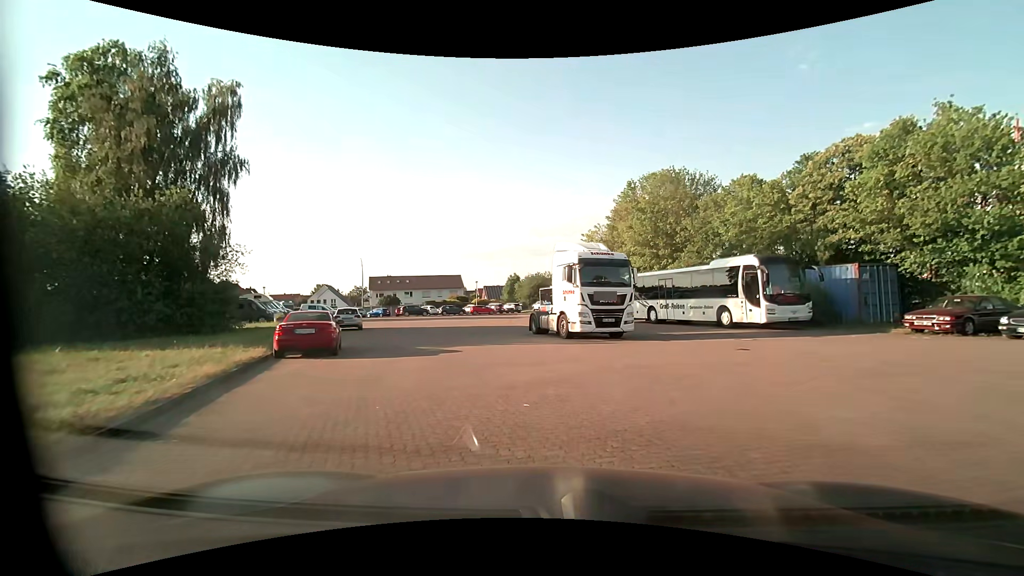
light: Day
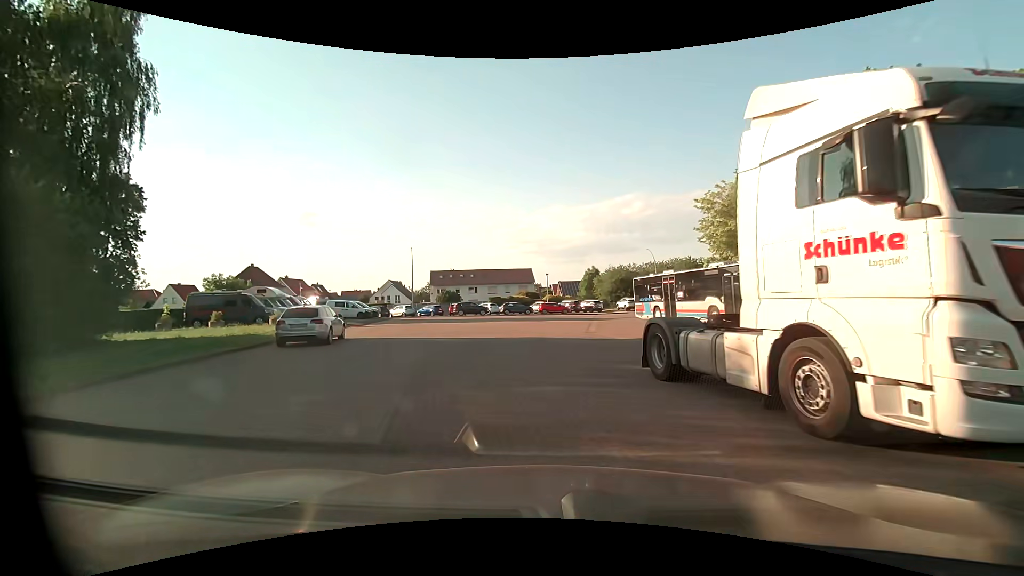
(-0.8, +14.7) m; -9°
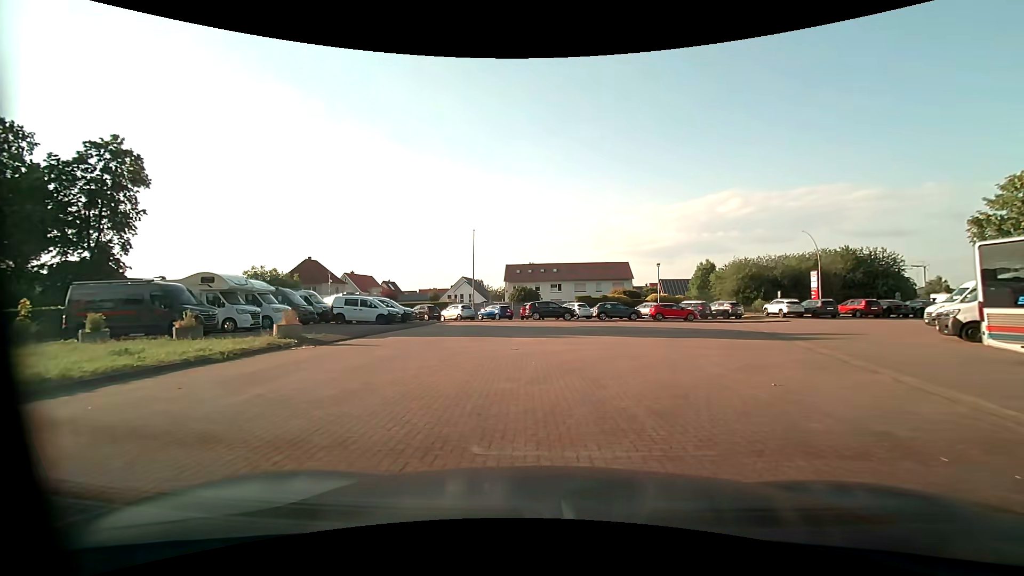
(-1.8, +18.2) m; -10°
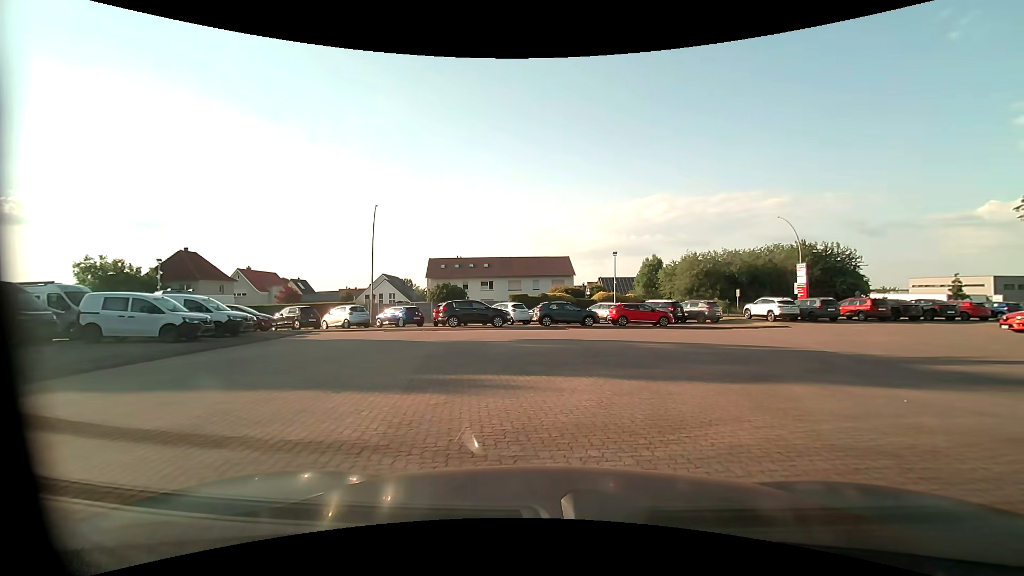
(+0.7, +12.5) m; +8°
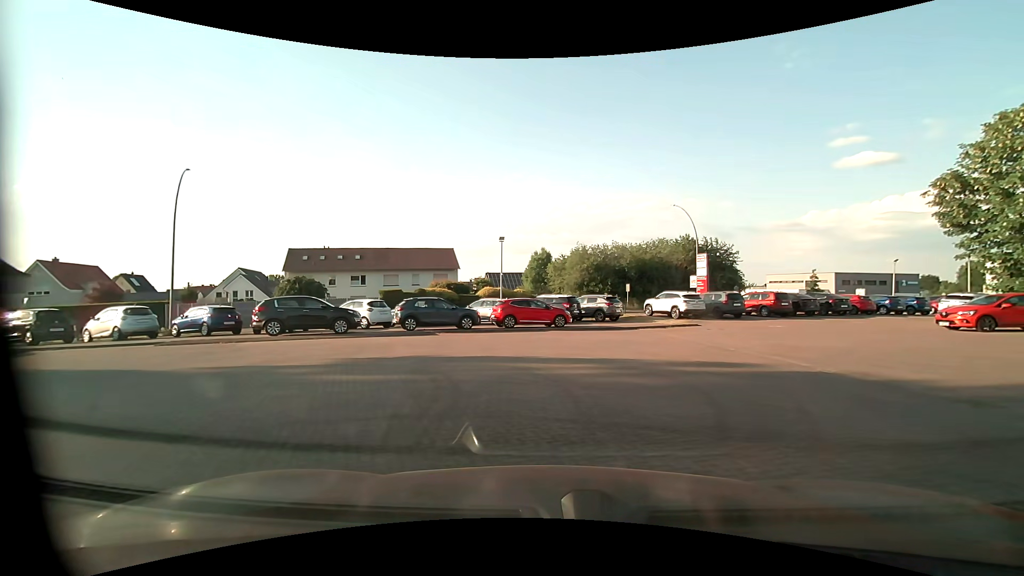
(+0.8, +7.5) m; +12°
